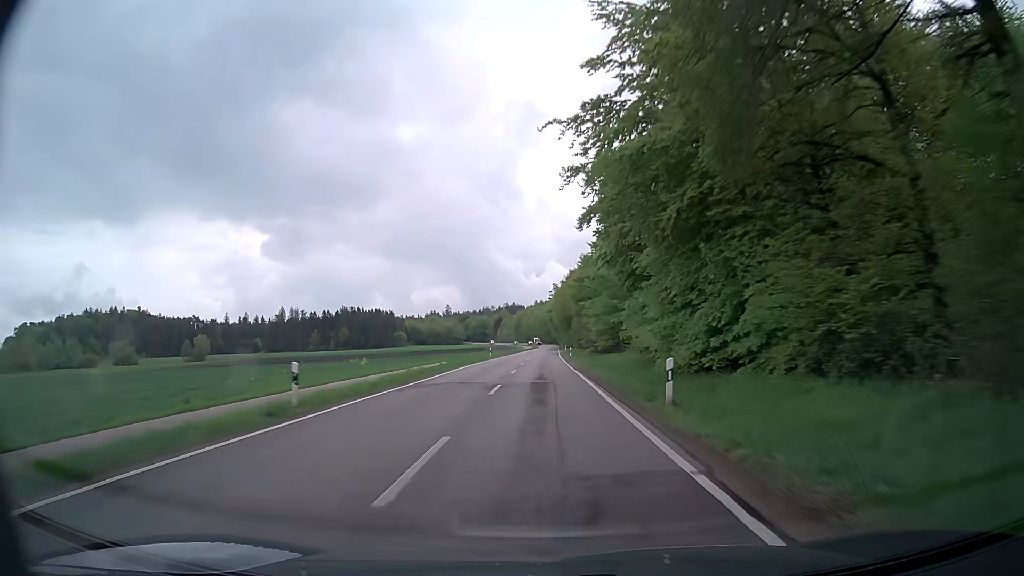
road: secondary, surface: asphalt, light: Day
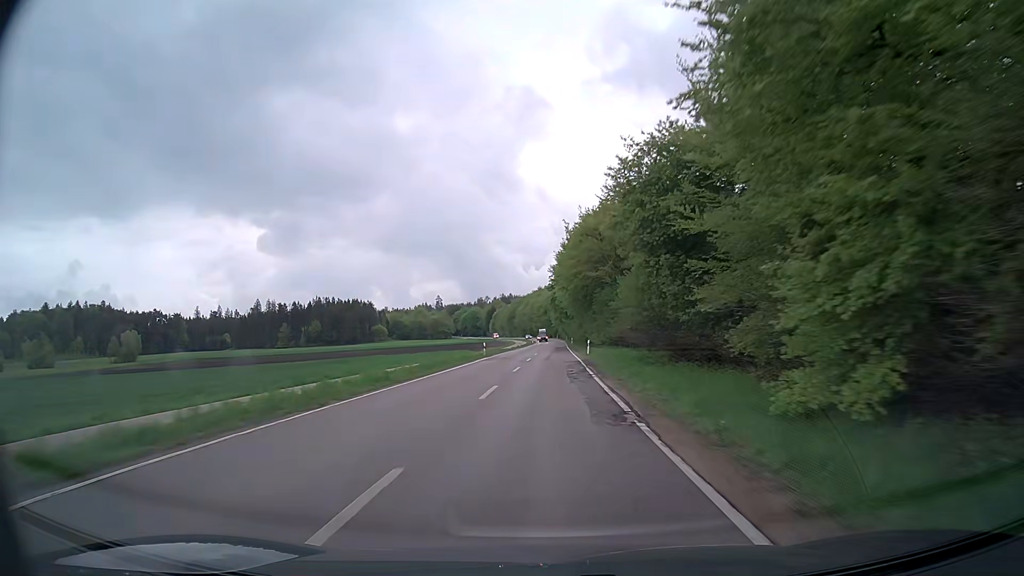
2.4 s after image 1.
(+0.3, +62.9) m; 0°
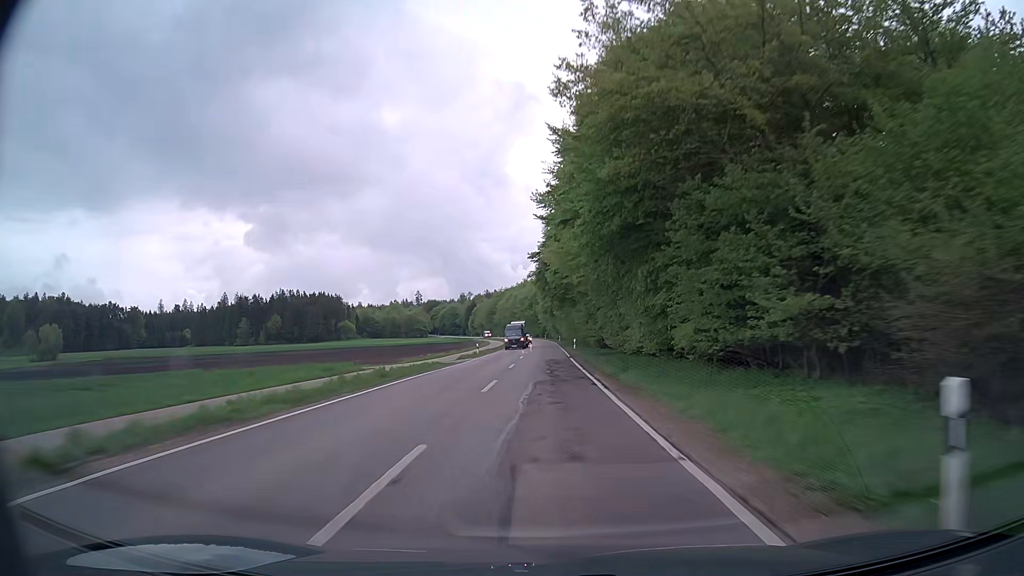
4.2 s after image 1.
(+0.6, +46.8) m; +1°
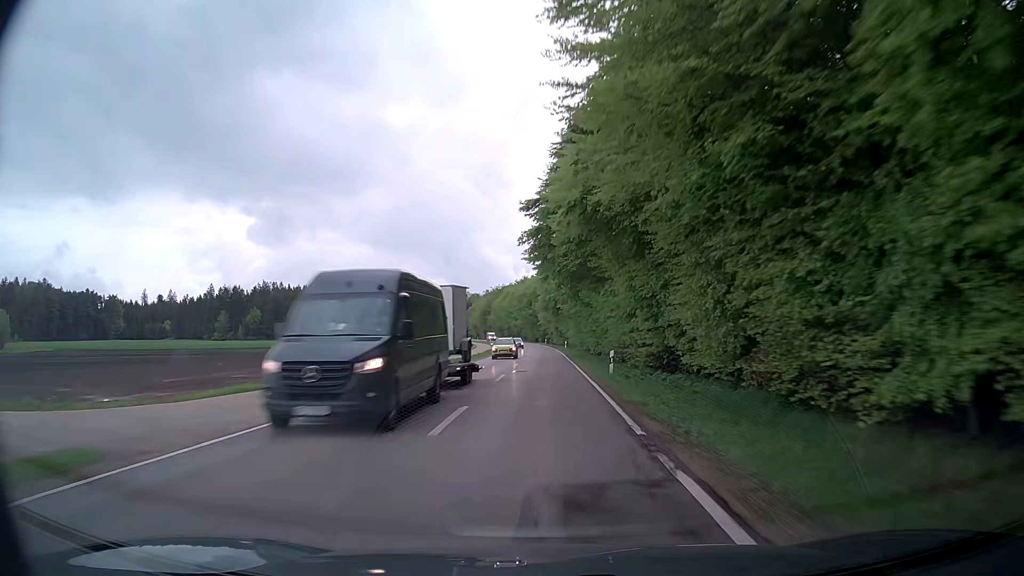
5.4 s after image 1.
(-0.1, +31.0) m; 0°
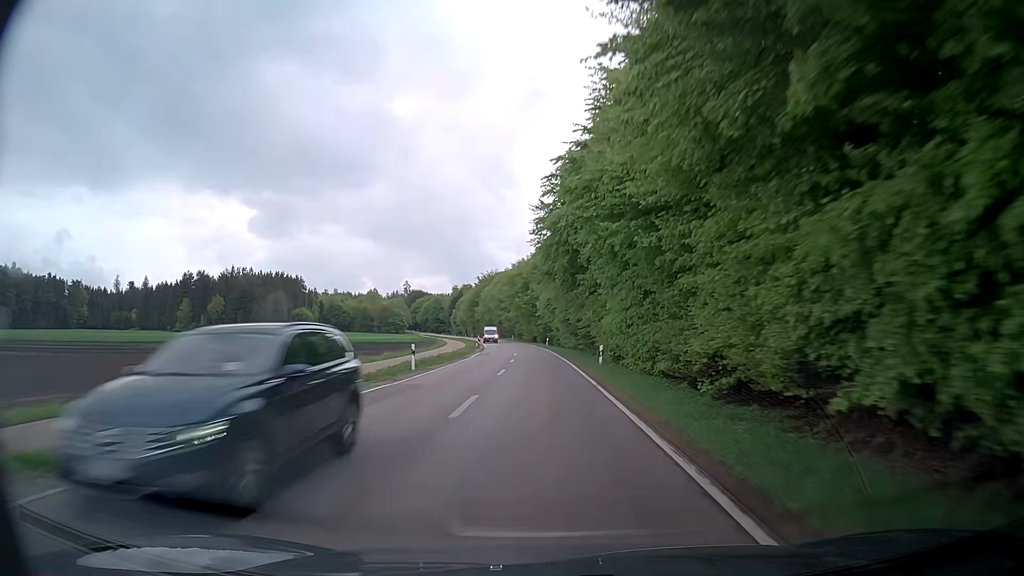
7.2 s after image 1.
(+0.1, +46.5) m; 0°
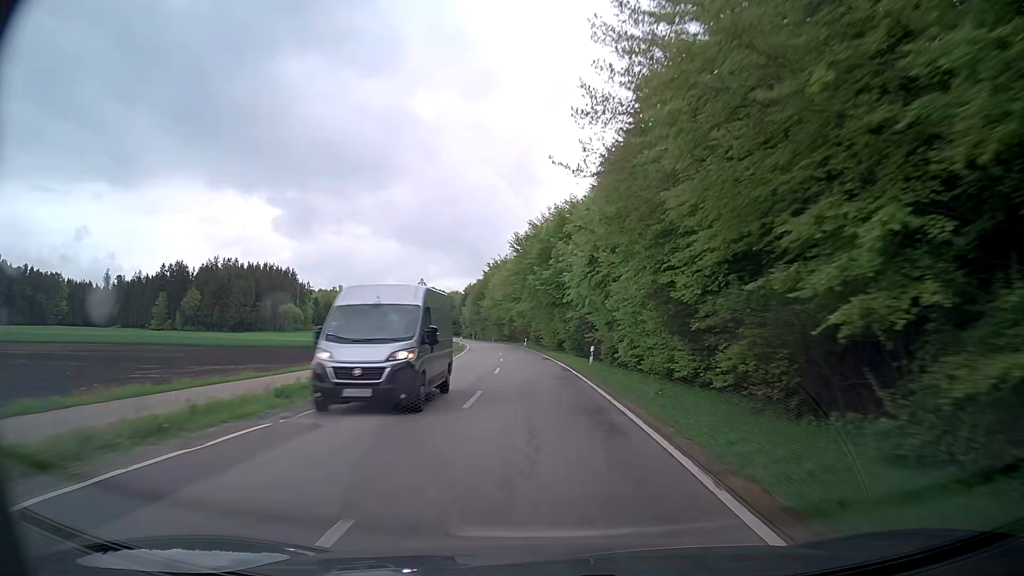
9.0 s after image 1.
(-0.4, +46.6) m; -1°
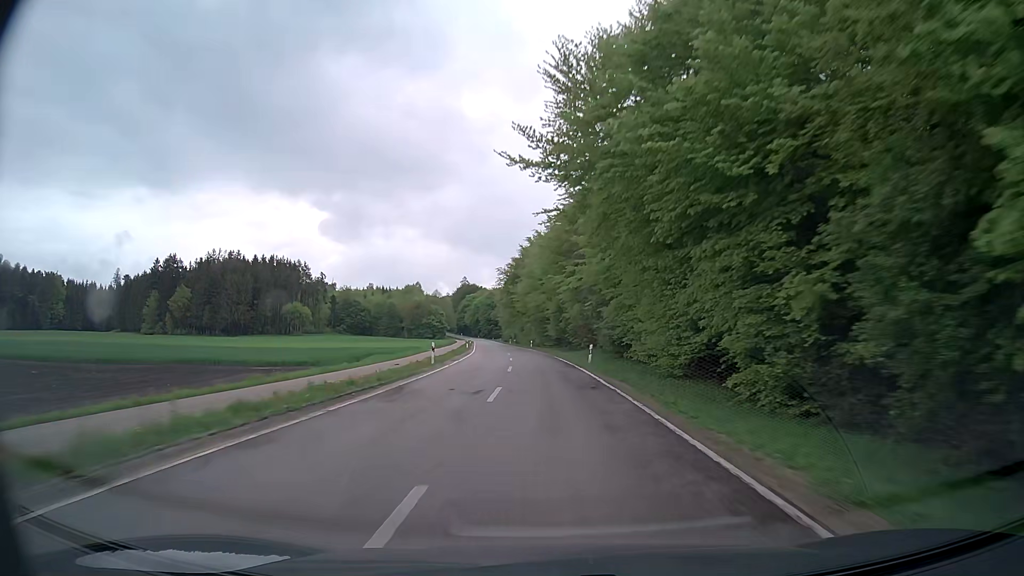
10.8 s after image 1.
(-2.1, +47.1) m; -5°
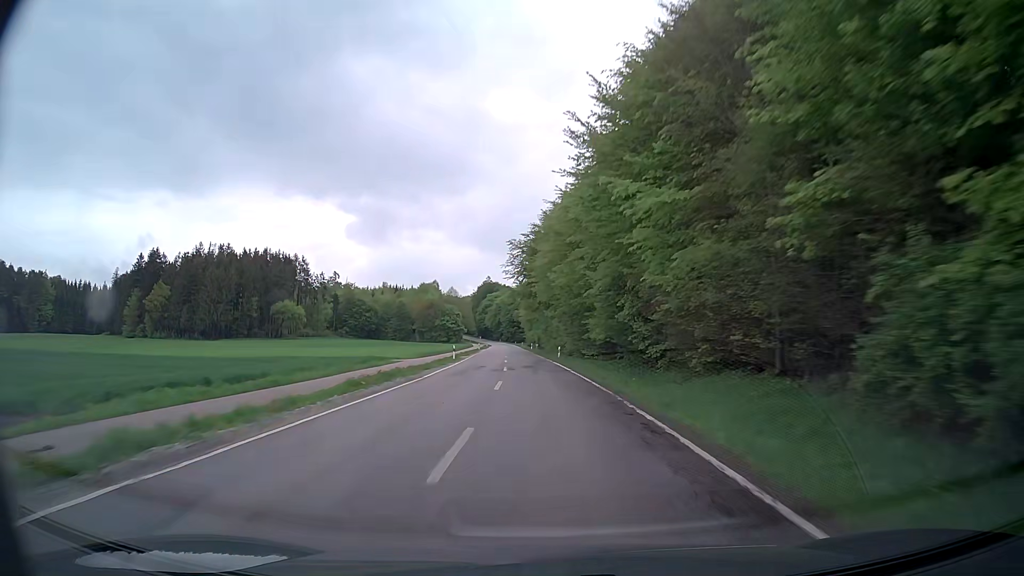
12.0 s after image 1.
(-0.7, +31.9) m; -2°
(0, +10) (0, +20) (-1, +30) (-1, +40) (-2, +50) (-2, +60) (-3, +70) (-4, +80) (-4, +90) (-5, +100) m
